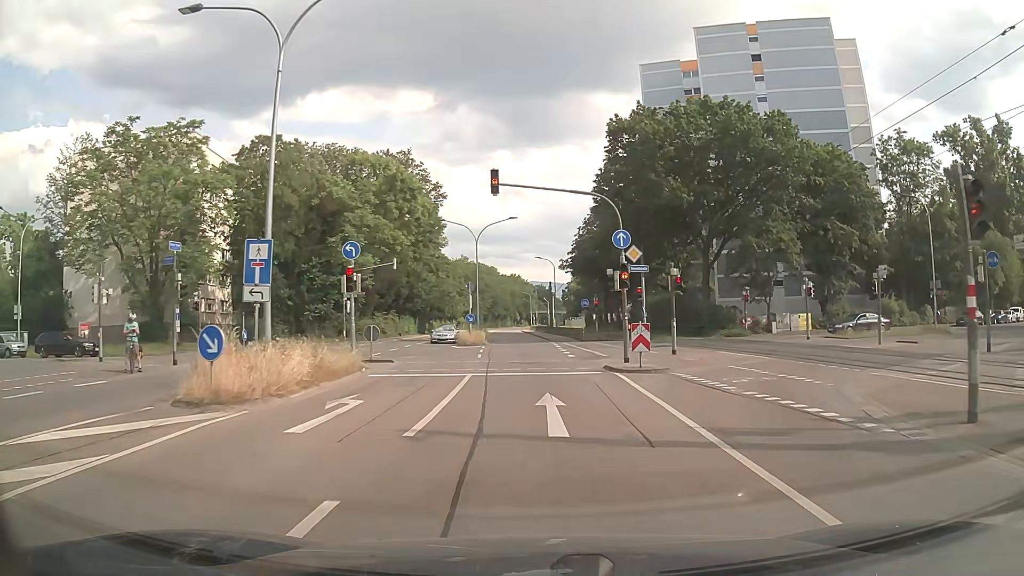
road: secondary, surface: asphalt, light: Day
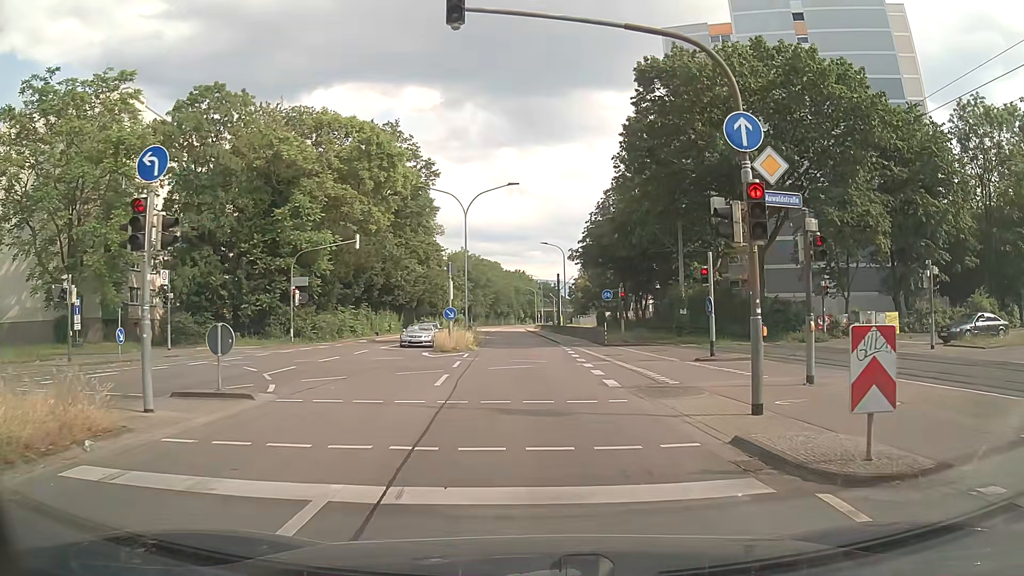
(-0.1, +12.1) m; 0°
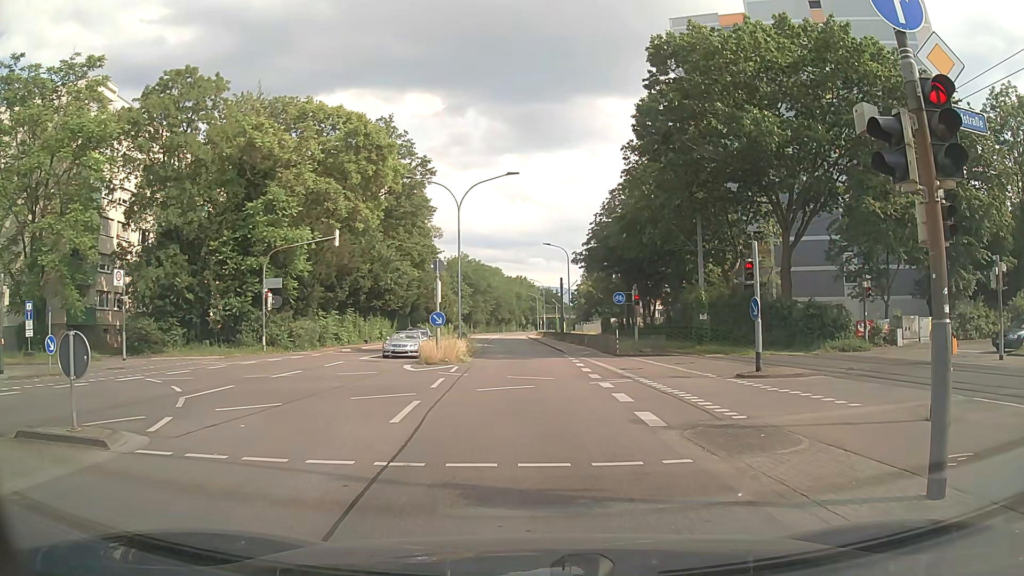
(0.0, +4.2) m; 0°
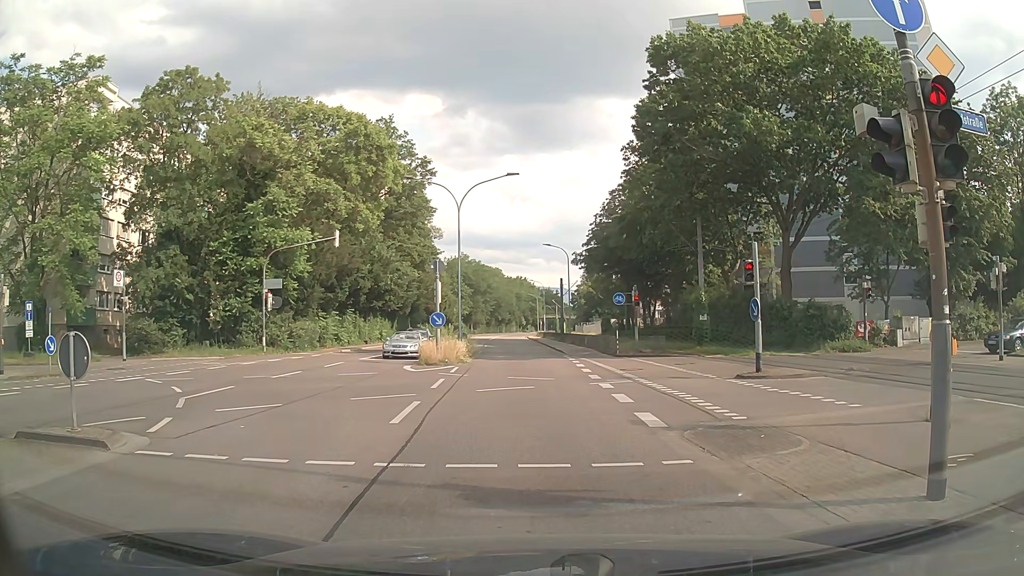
(0.0, 0.0) m; 0°
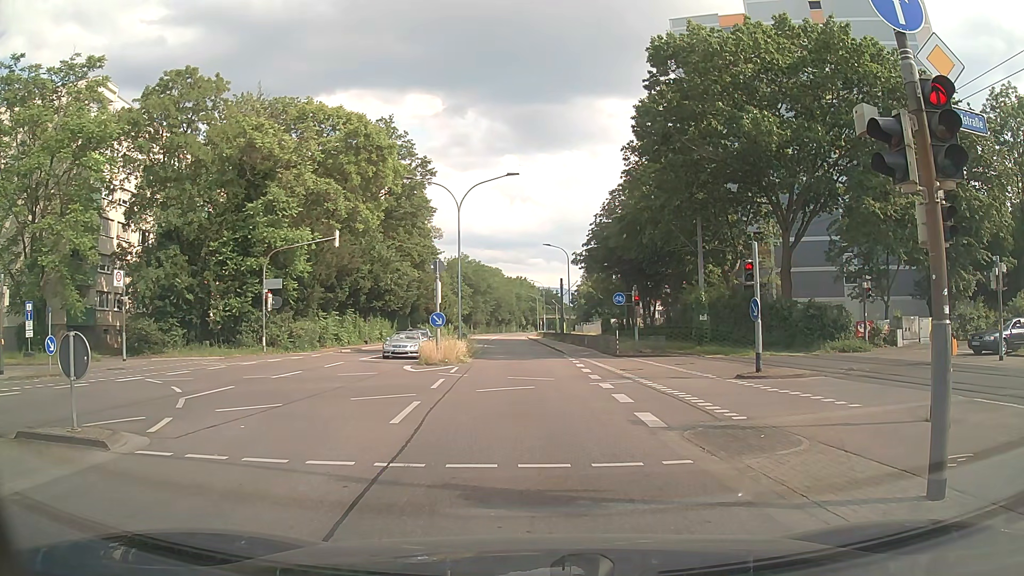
(0.0, 0.0) m; 0°
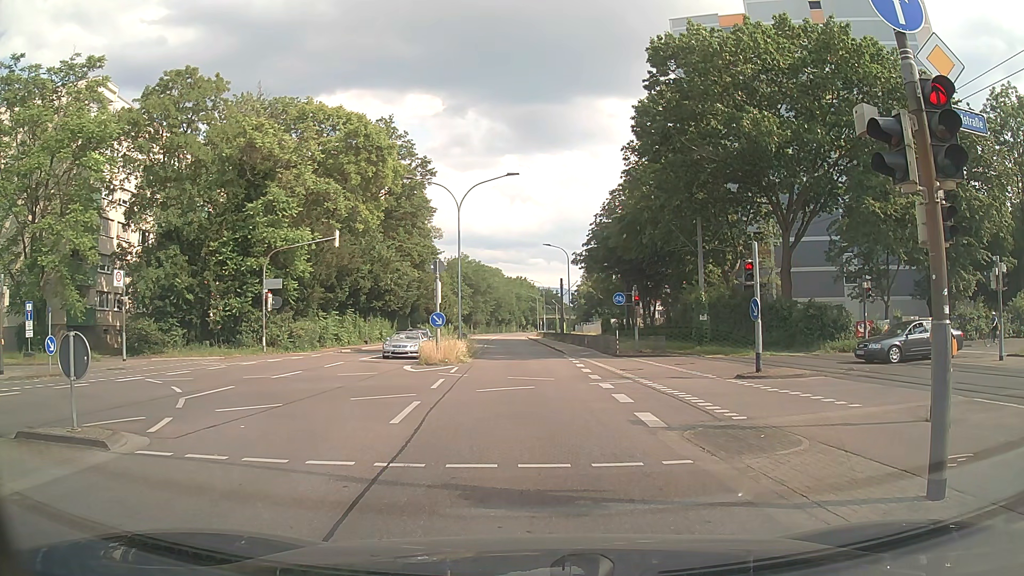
(0.0, 0.0) m; 0°
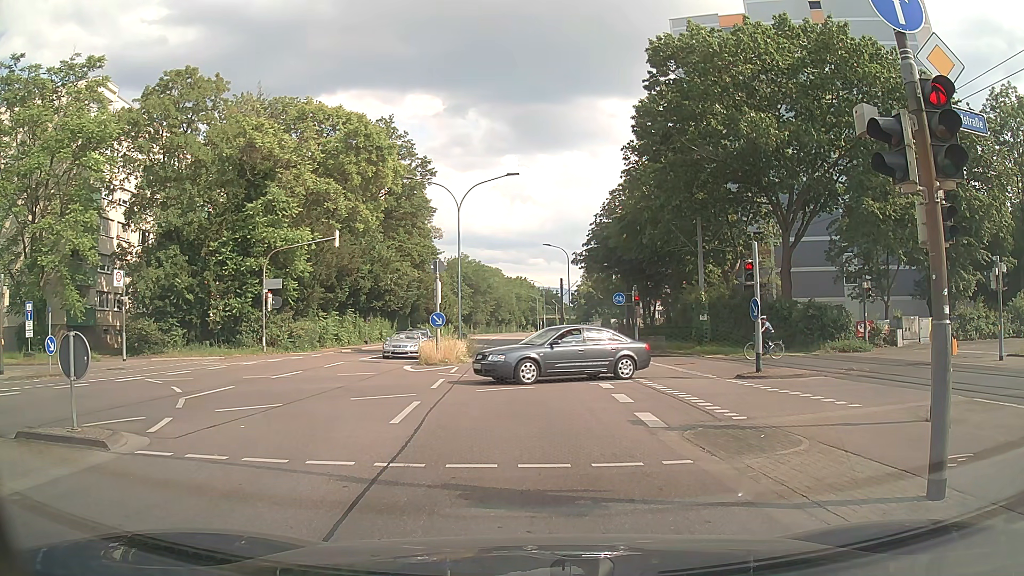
(0.0, 0.0) m; 0°
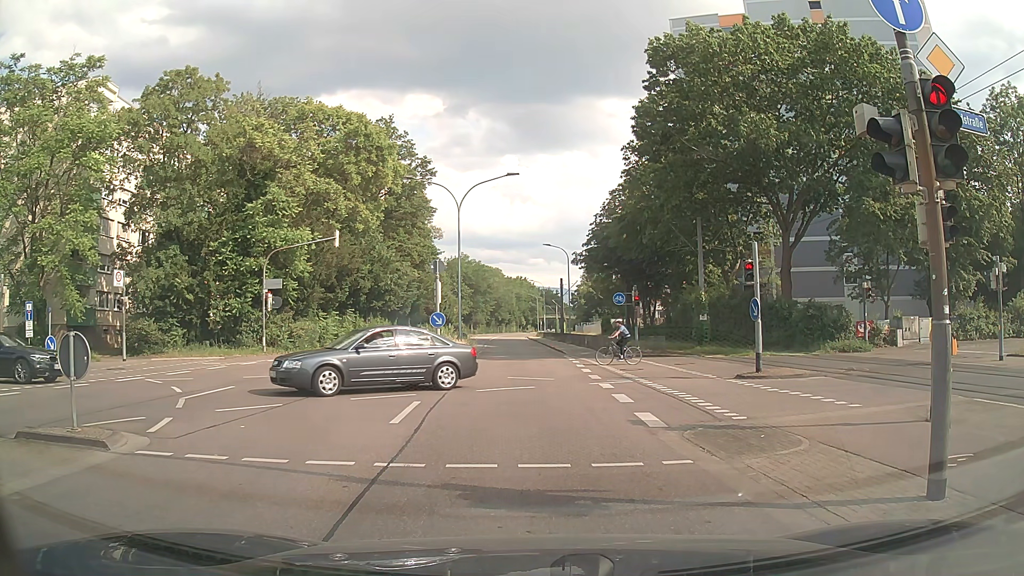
(0.0, 0.0) m; 0°
